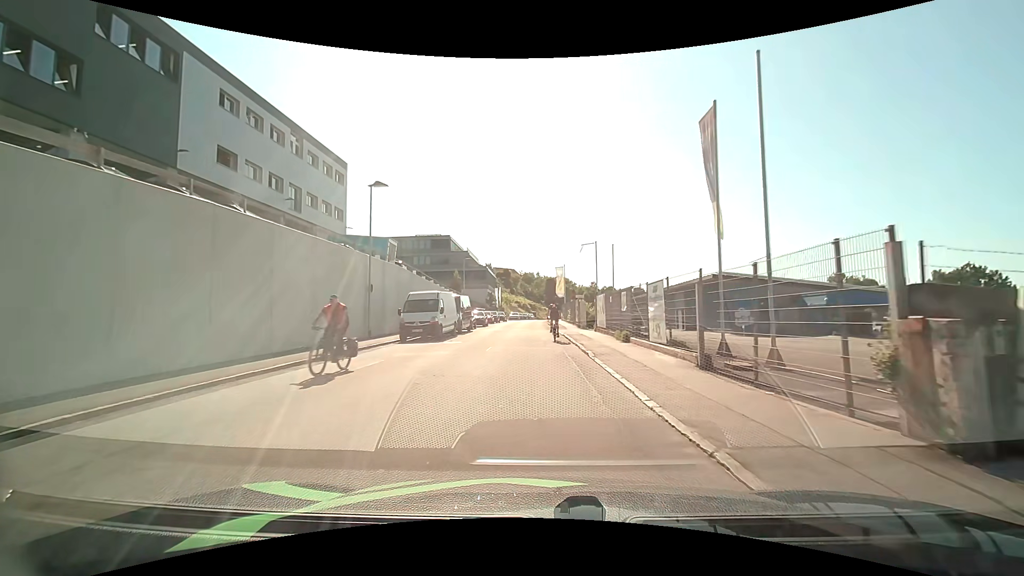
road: residential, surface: asphalt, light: Day
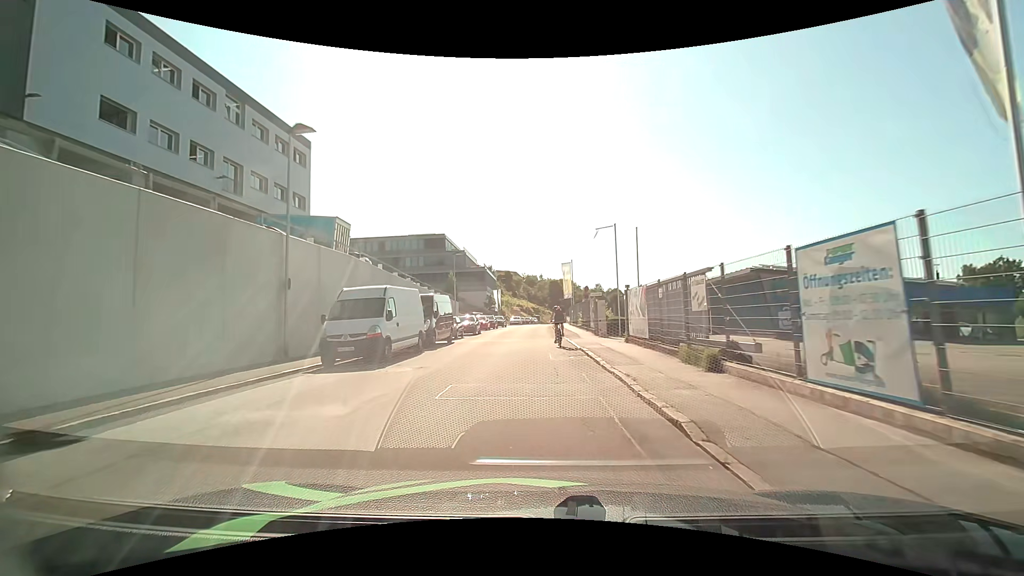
(0.0, +9.1) m; 0°
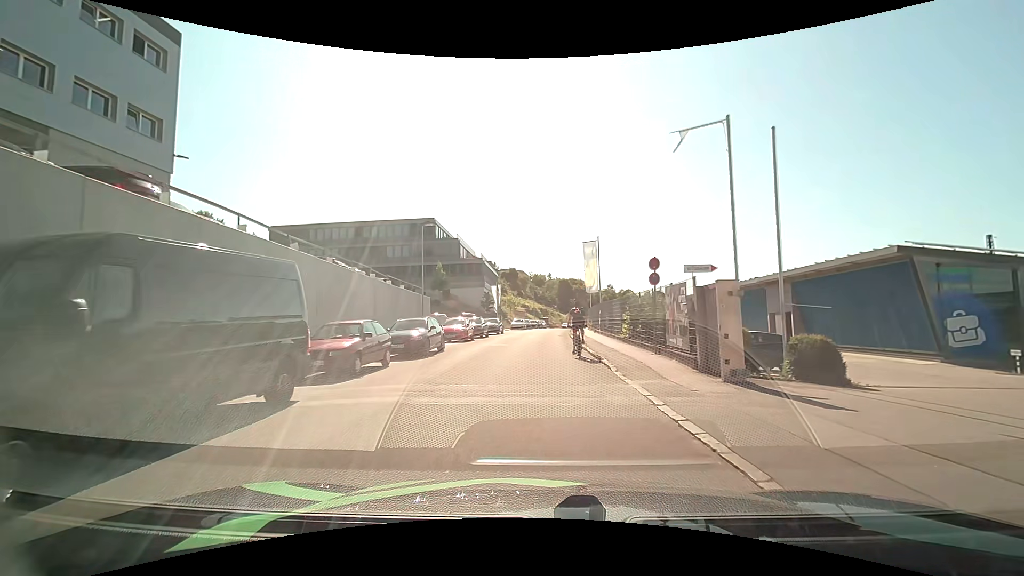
(-0.1, +17.8) m; -1°
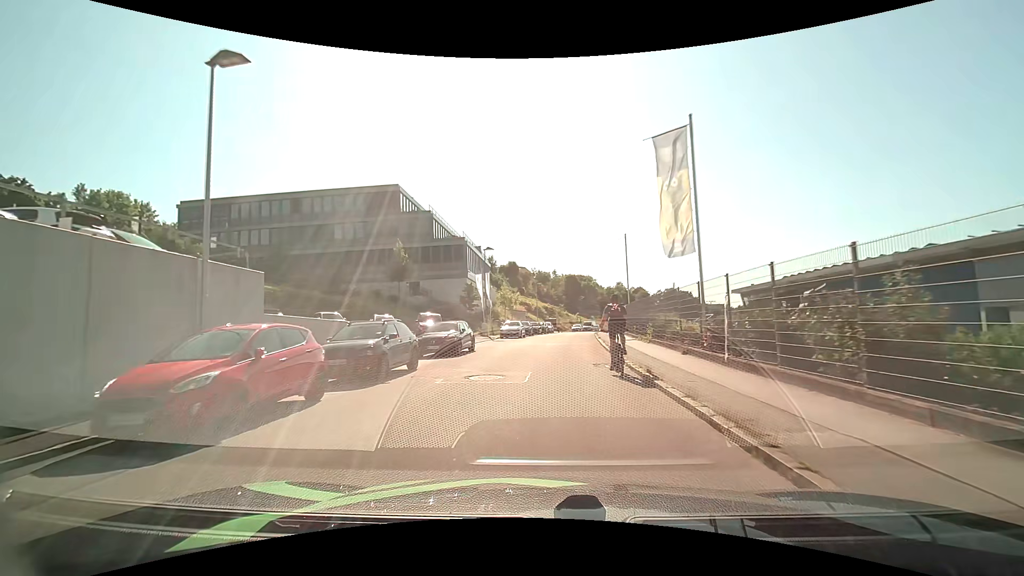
(+0.2, +23.1) m; +1°
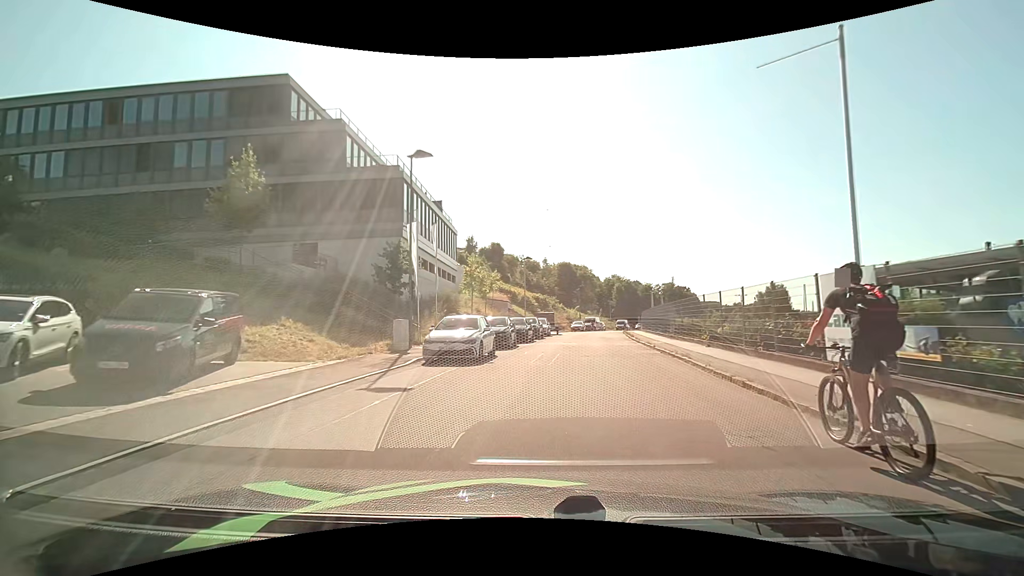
(-0.6, +26.2) m; 0°
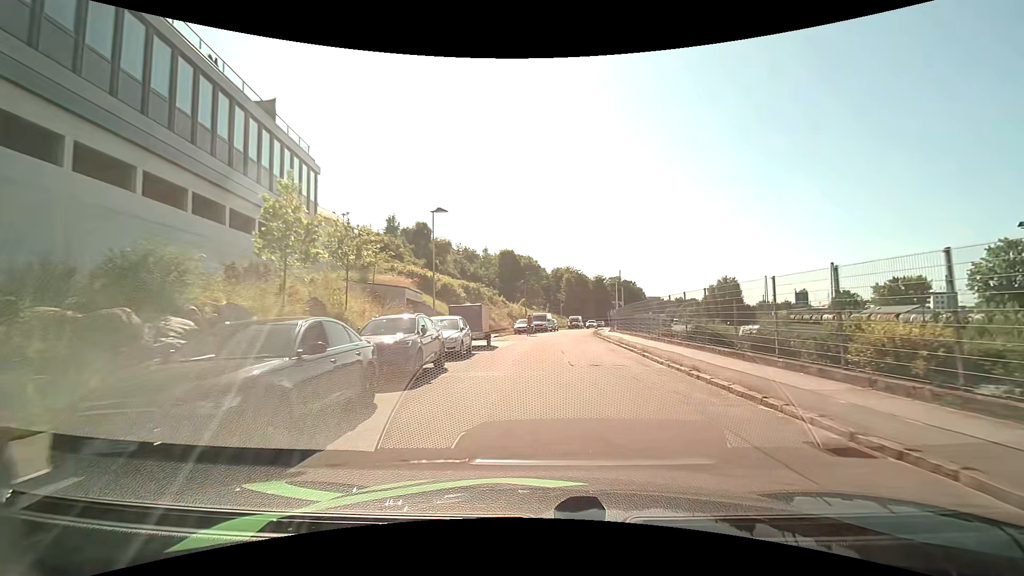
(+1.4, +22.7) m; +7°
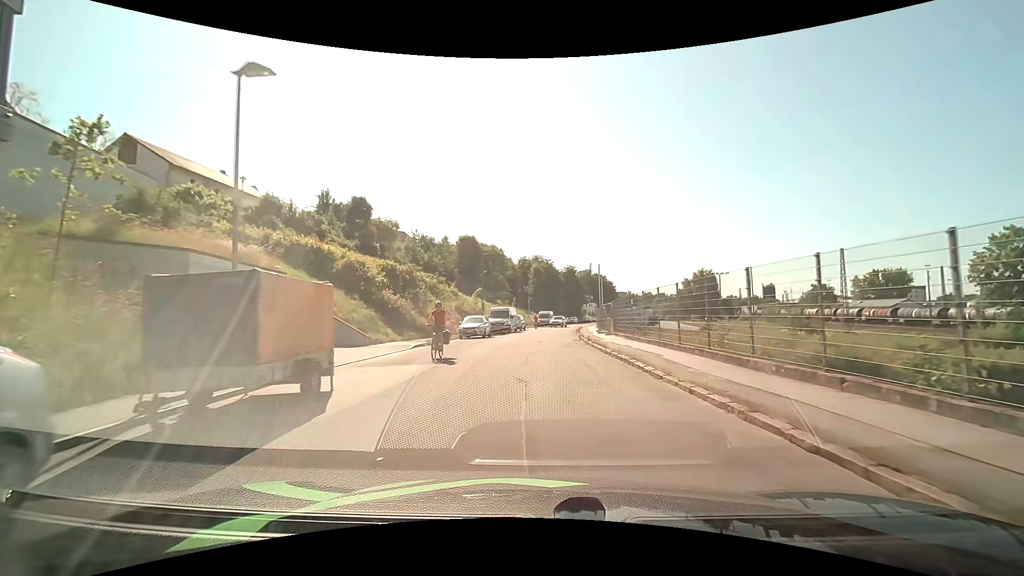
(+0.6, +16.5) m; +4°
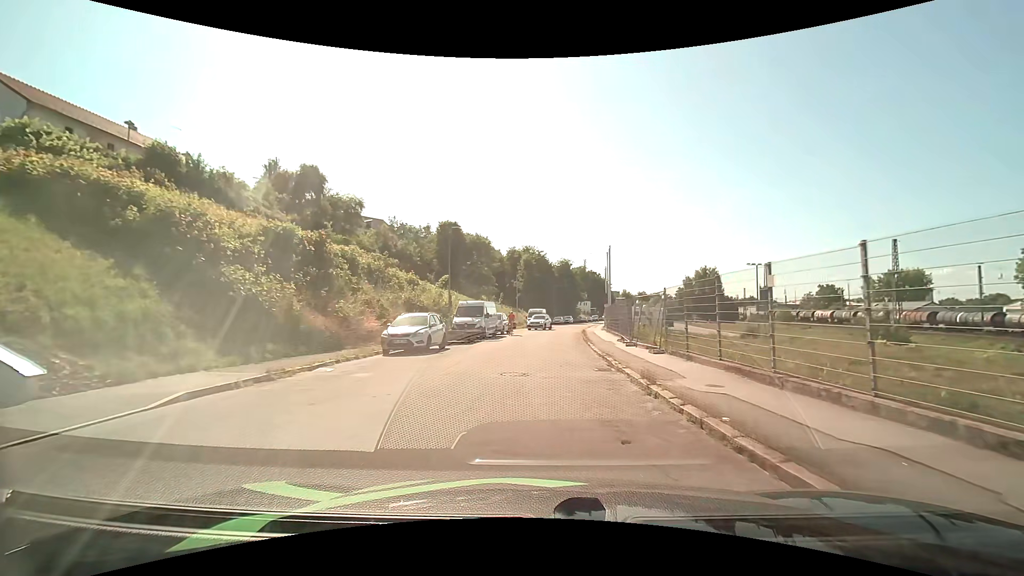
(+0.1, +14.7) m; 0°
(0, +10) (+1, +20) (+1, +30) (+2, +40) (+3, +50) (+4, +60) (+6, +70) (+7, +80) (+9, +89) (+11, +99) m
